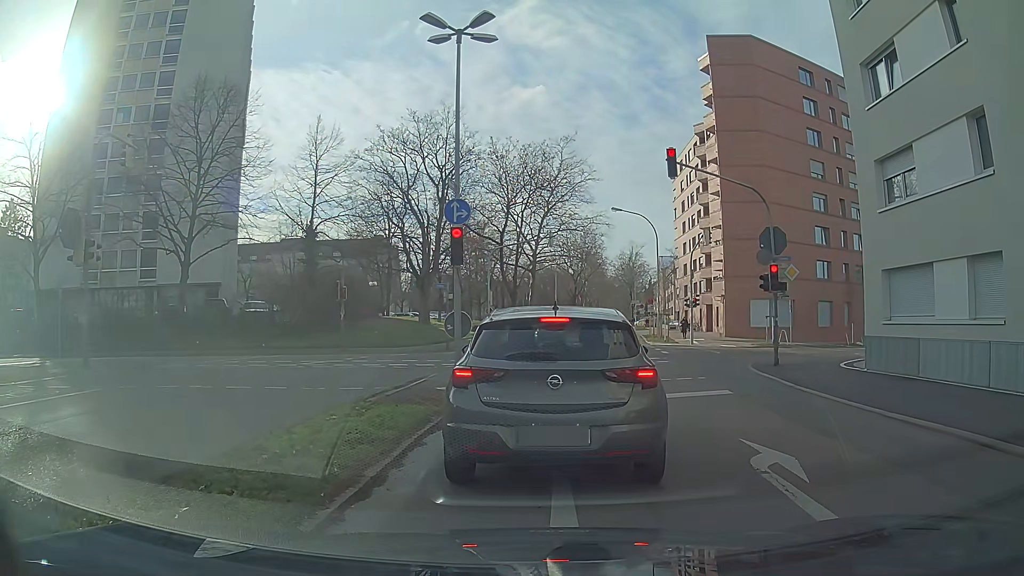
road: secondary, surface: asphalt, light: Day
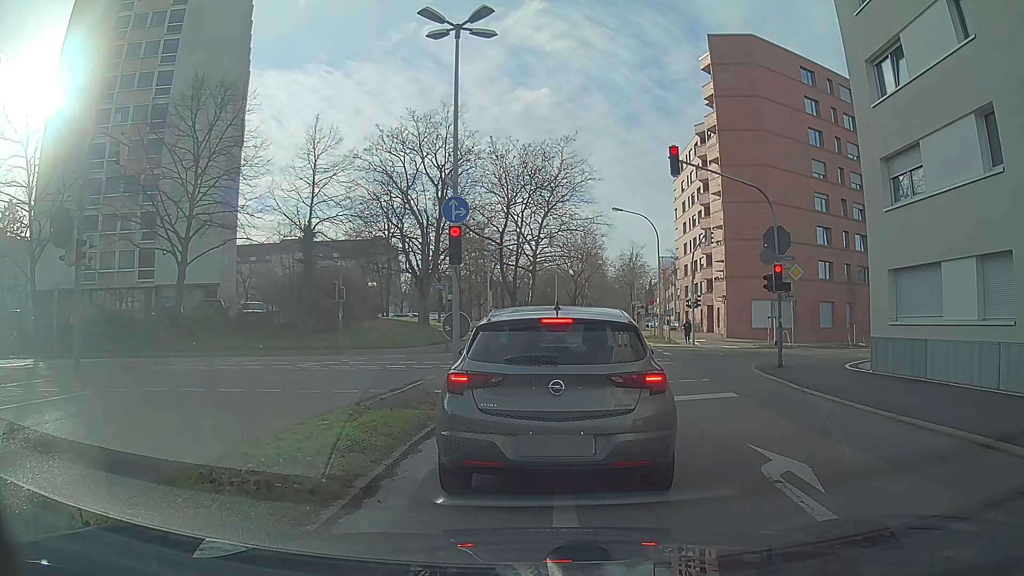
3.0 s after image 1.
(0.0, +0.4) m; 0°
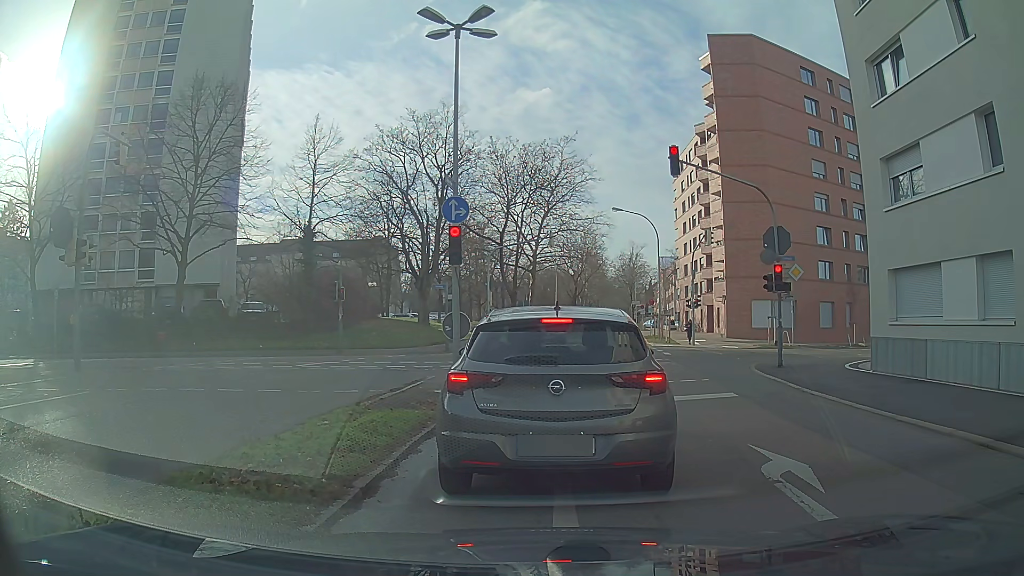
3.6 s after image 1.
(0.0, 0.0) m; 0°
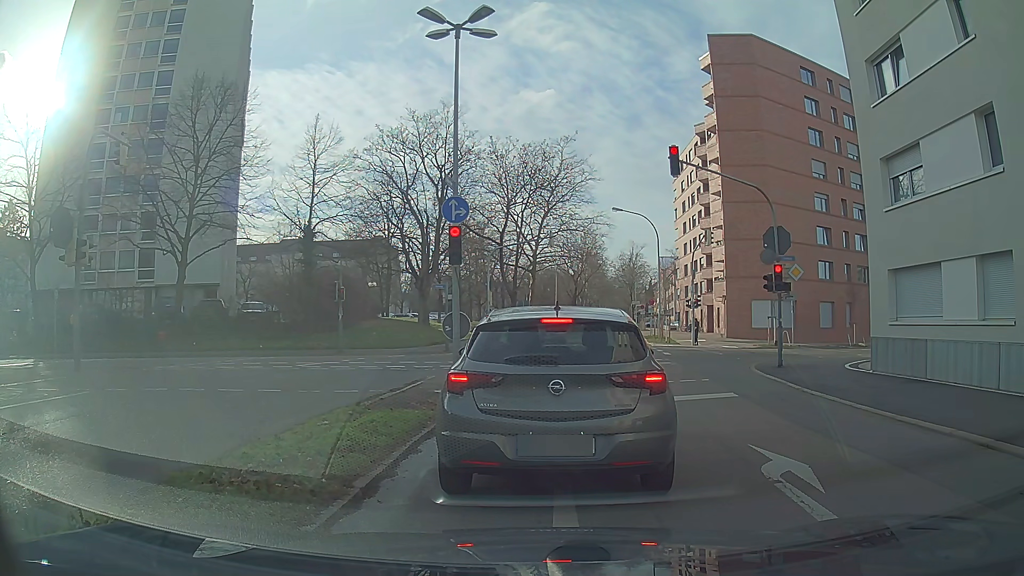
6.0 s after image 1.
(0.0, 0.0) m; 0°
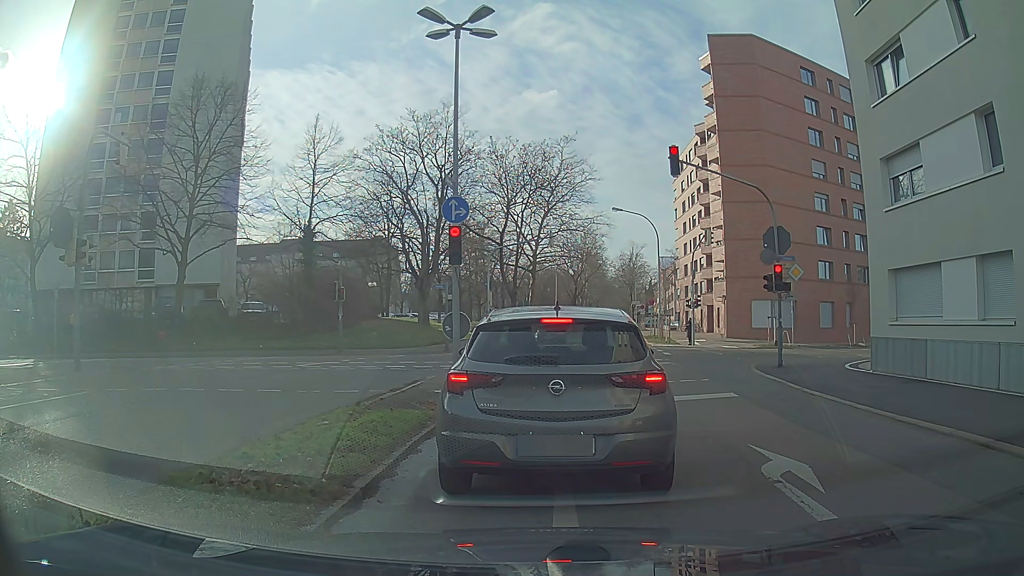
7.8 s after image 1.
(0.0, 0.0) m; 0°
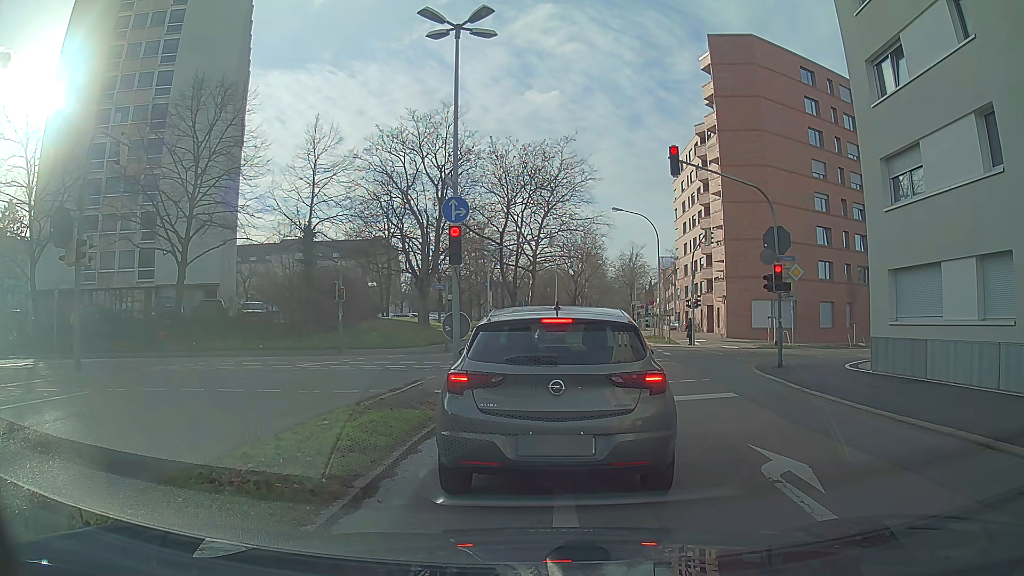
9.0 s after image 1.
(0.0, 0.0) m; 0°
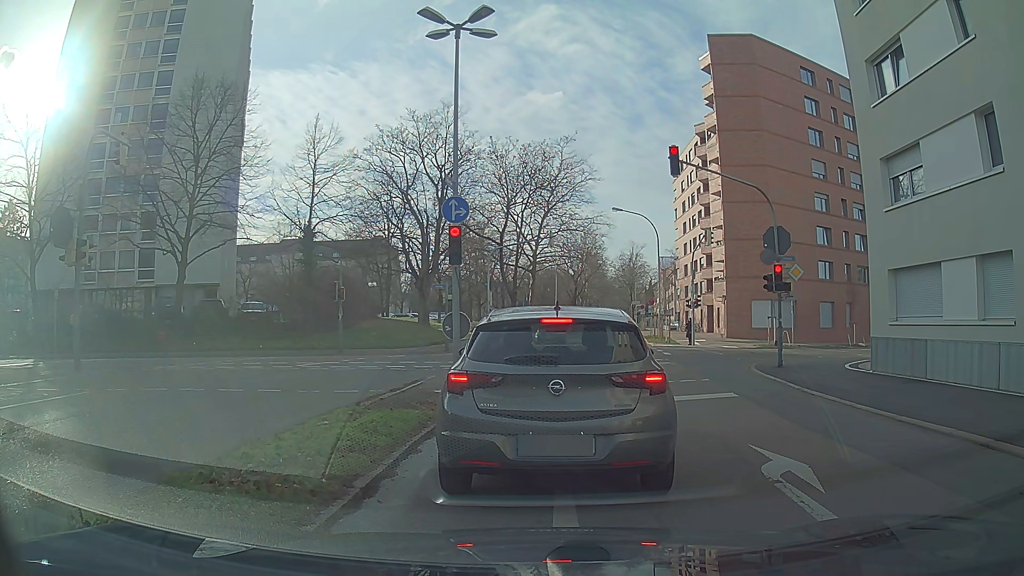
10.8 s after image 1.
(0.0, 0.0) m; 0°
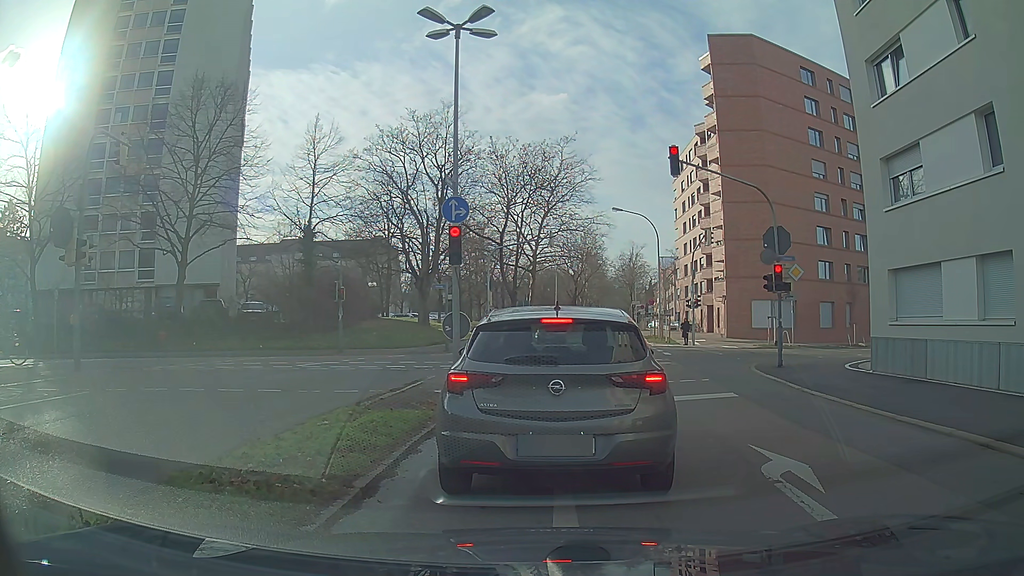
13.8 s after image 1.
(0.0, 0.0) m; 0°
(+1, +10) (+3, +20) (+4, +30) (+6, +39) (+8, +49) (+10, +59) (+13, +69) (+15, +79) (+17, +88) (+18, +98) m
